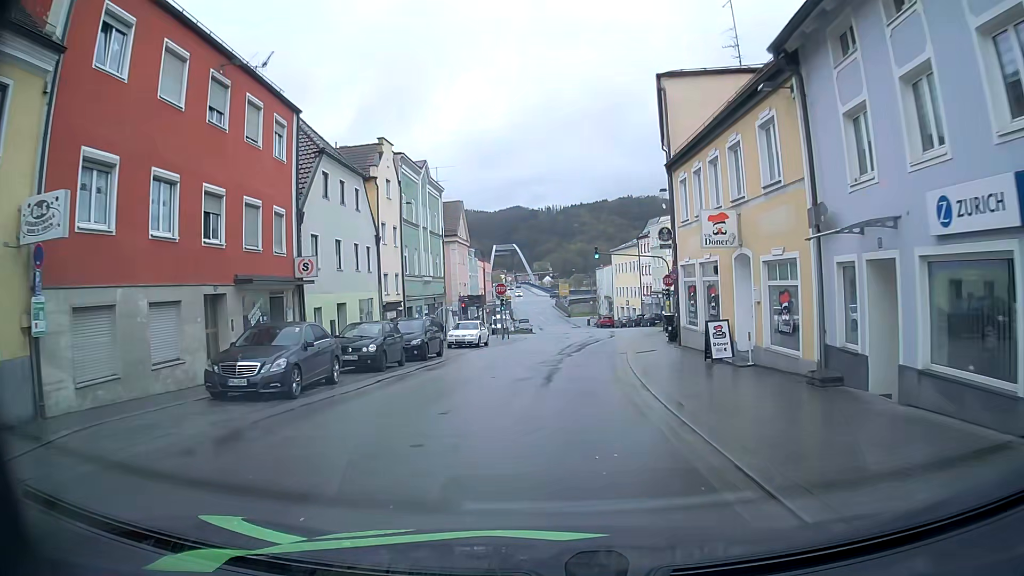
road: tertiary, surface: asphalt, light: Day
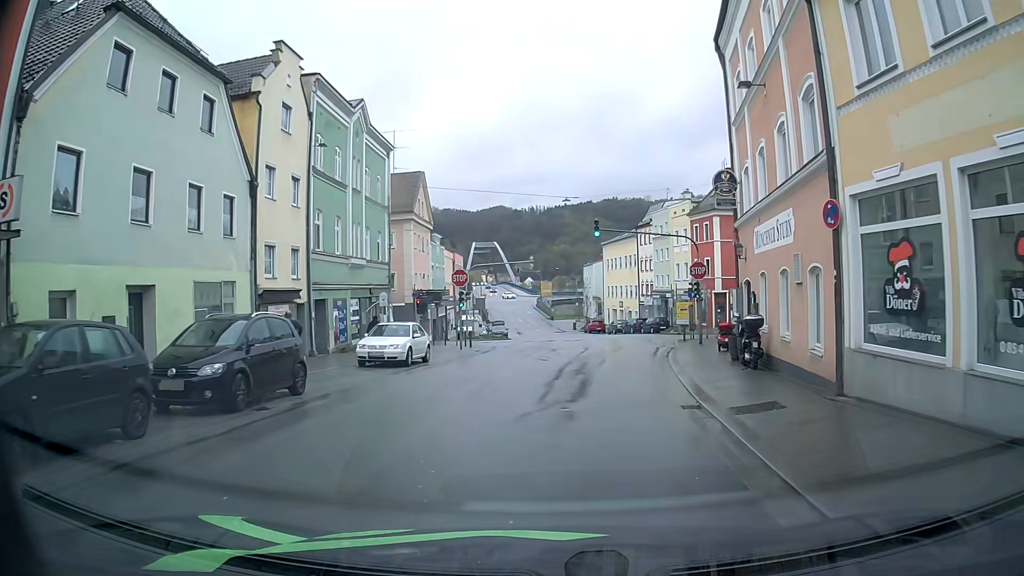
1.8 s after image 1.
(+0.1, +14.0) m; +1°
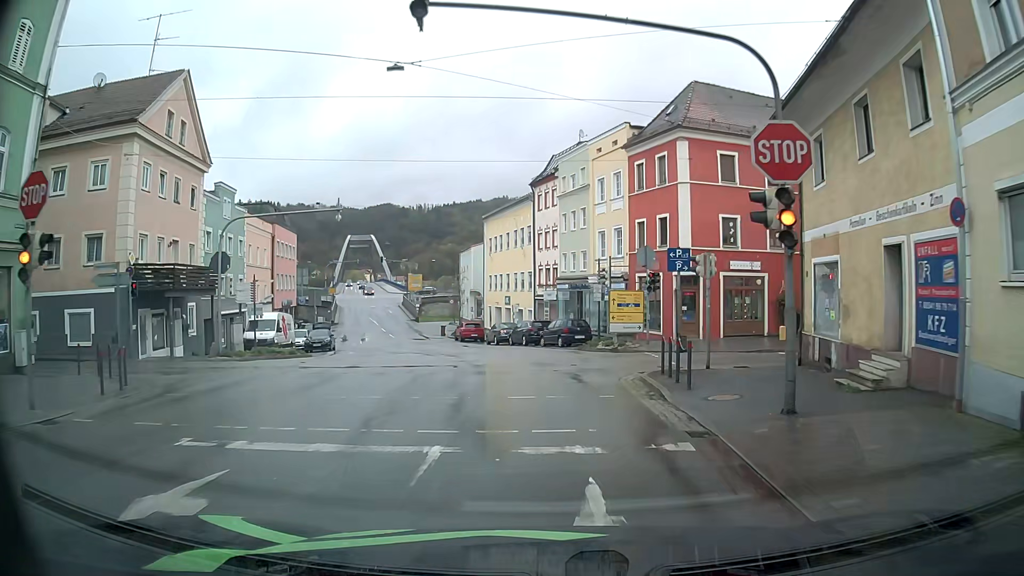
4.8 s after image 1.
(+2.5, +24.8) m; +10°
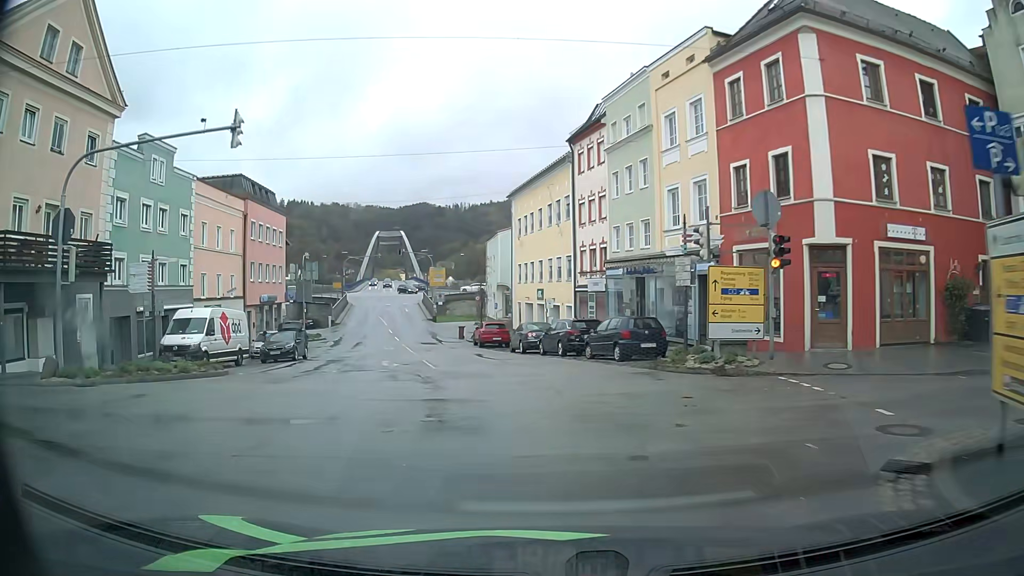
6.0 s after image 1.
(-0.2, +12.3) m; -3°
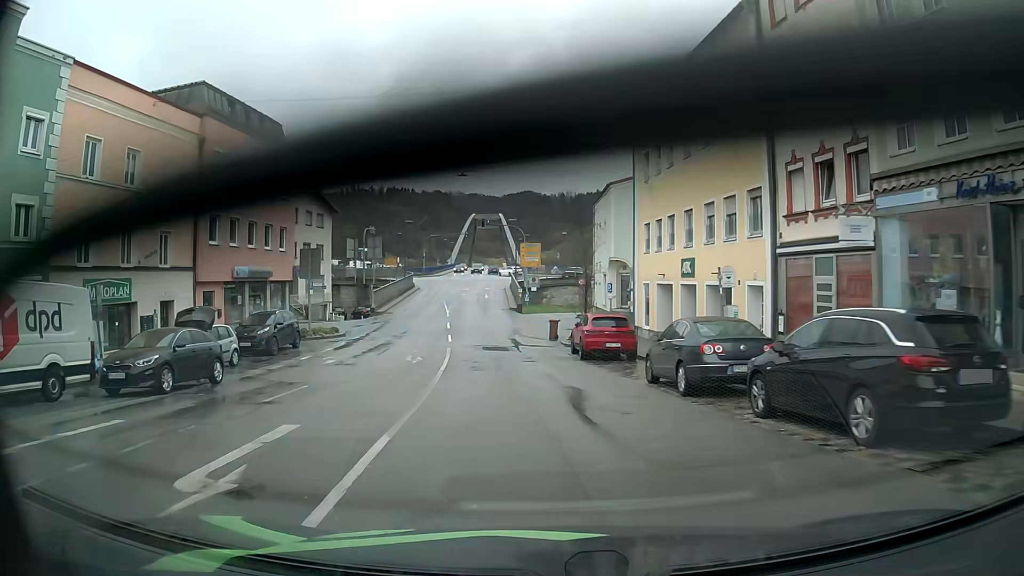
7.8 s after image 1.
(-1.7, +18.7) m; -9°
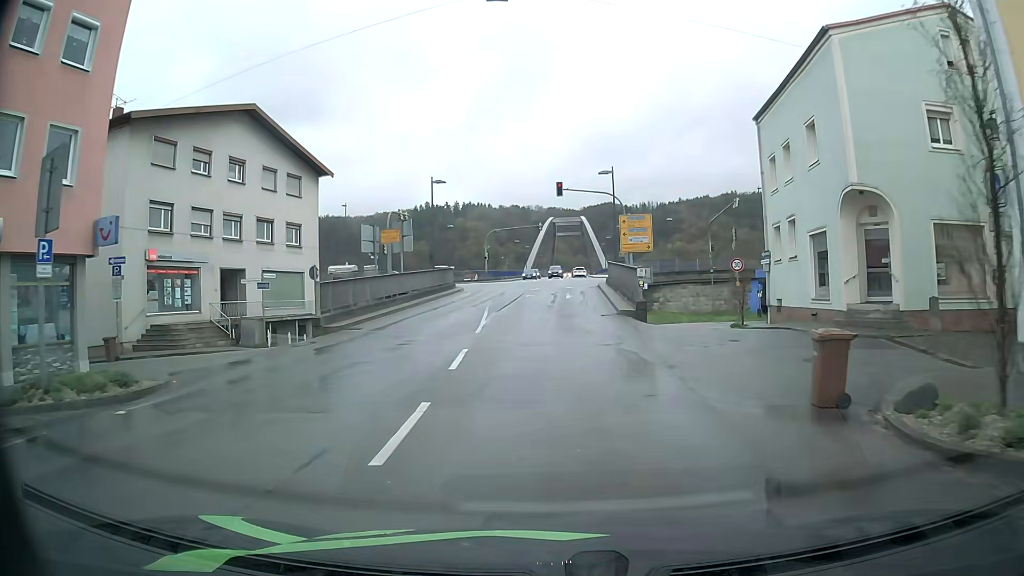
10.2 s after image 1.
(-2.0, +24.4) m; -7°
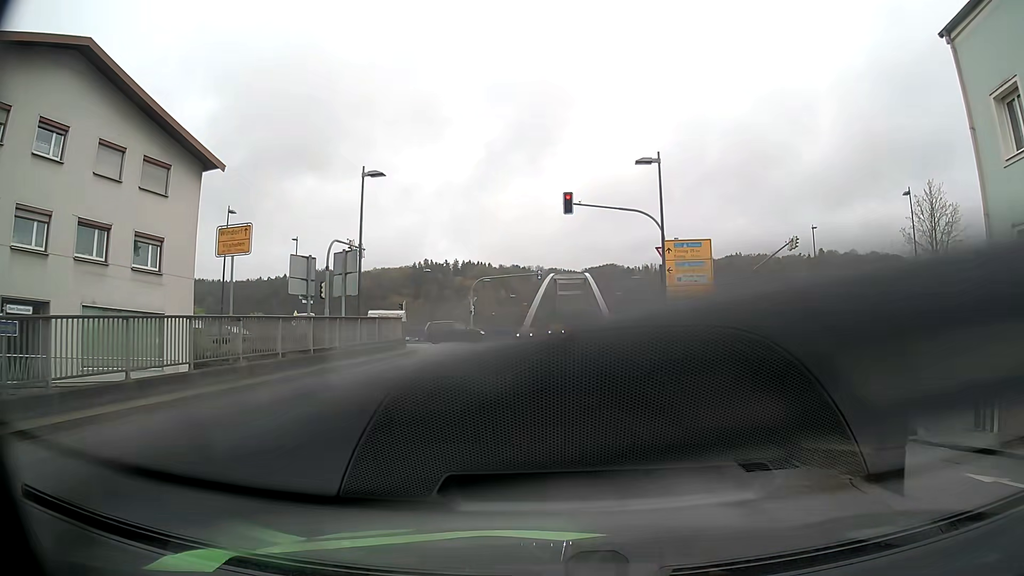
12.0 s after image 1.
(-0.1, +15.3) m; -1°
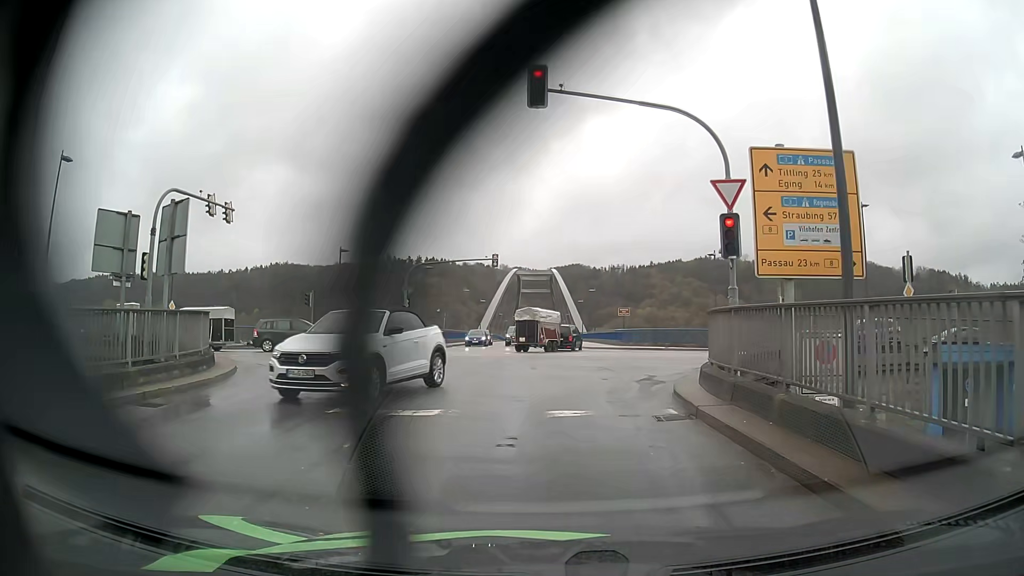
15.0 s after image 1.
(+0.4, +15.2) m; +3°
